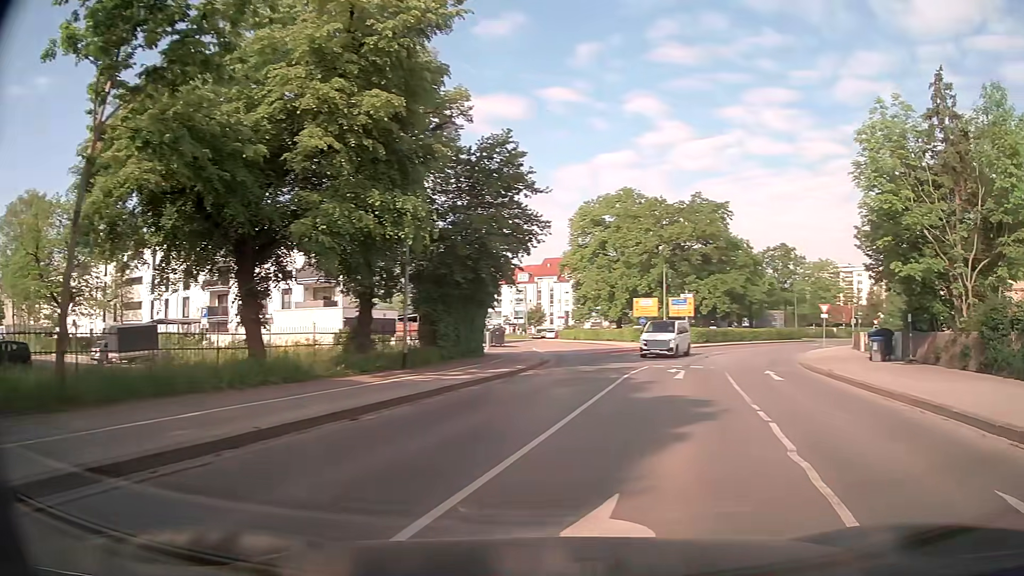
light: Day
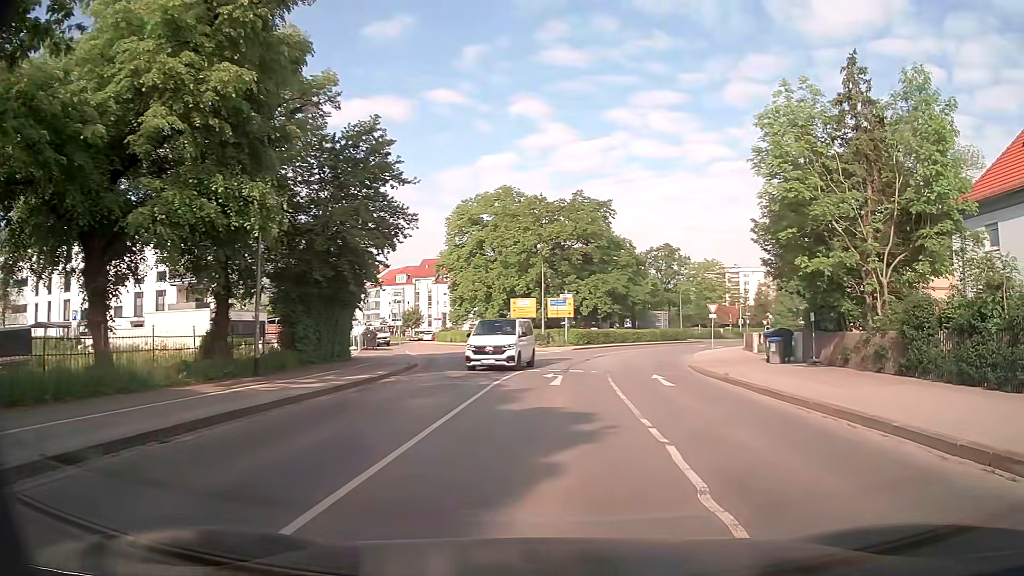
(+0.2, +2.1) m; +9°
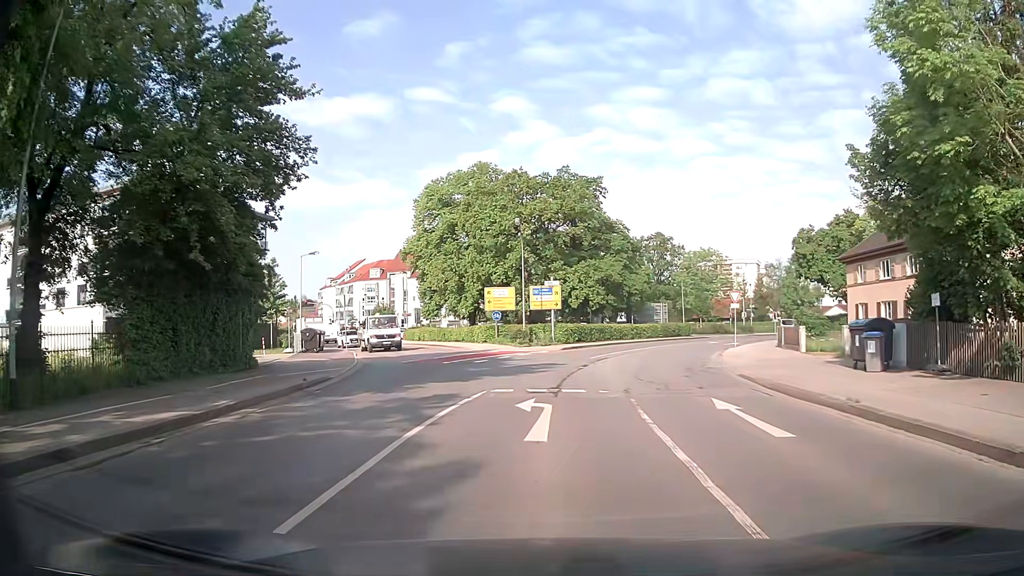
(+0.3, +10.1) m; +2°
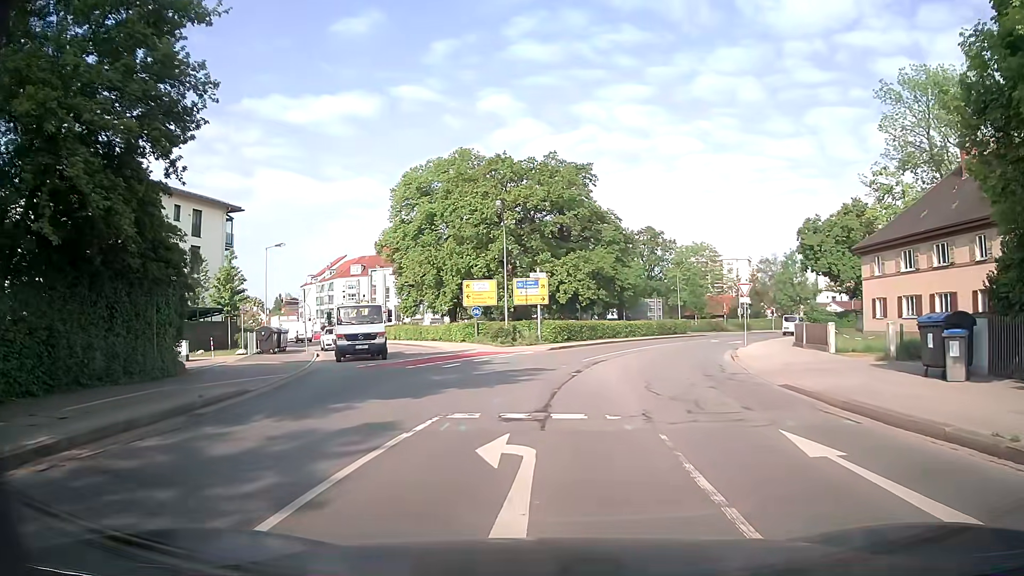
(+0.1, +4.6) m; 0°
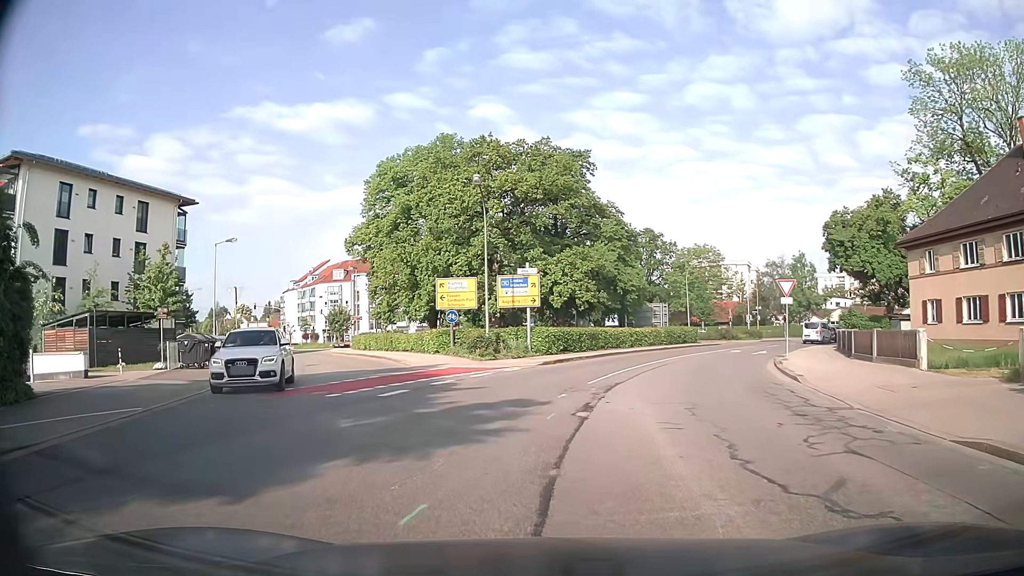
(+0.2, +7.4) m; +1°
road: secondary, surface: asphalt
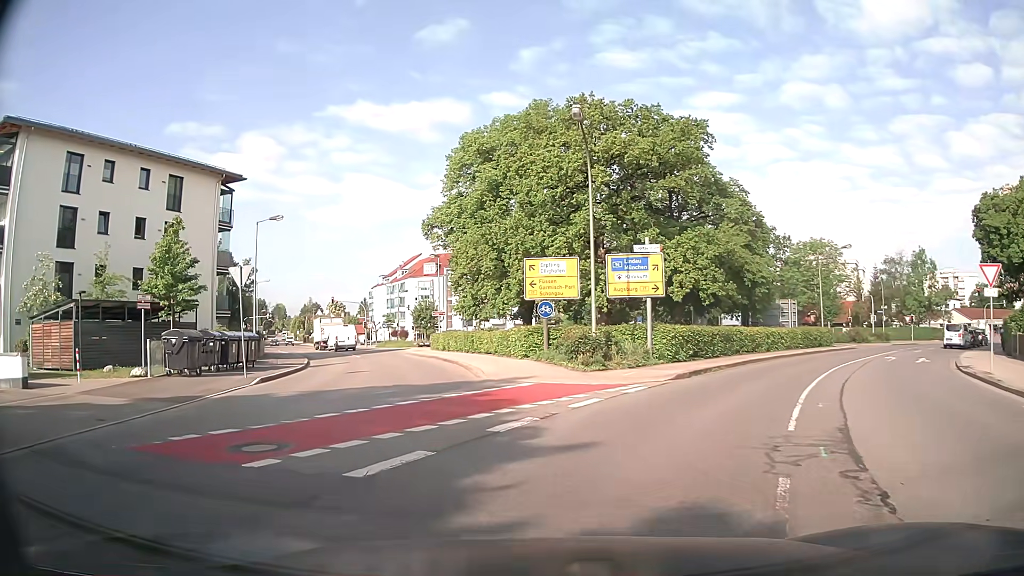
(-0.4, +8.6) m; -7°
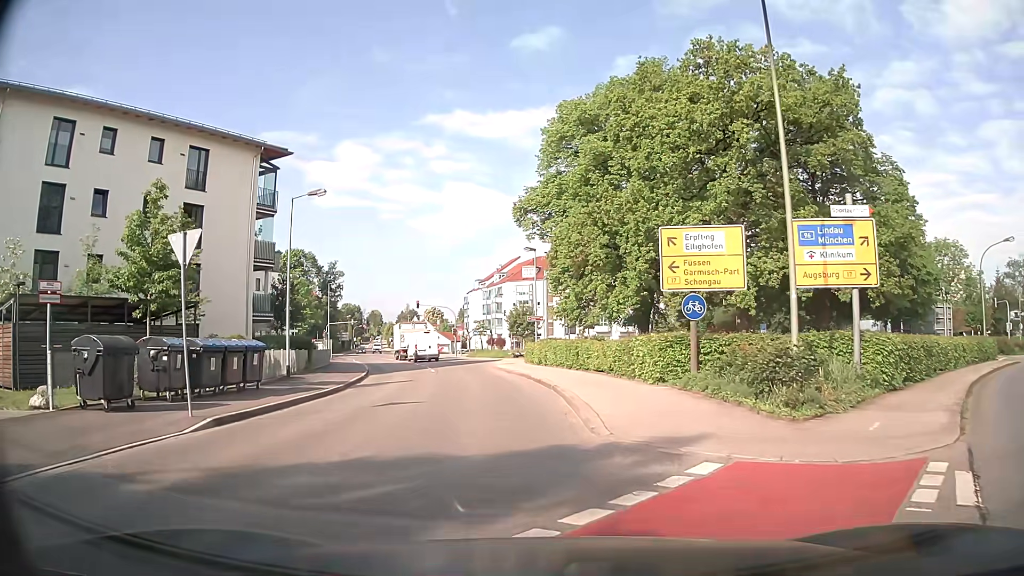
(-0.9, +9.2) m; -9°
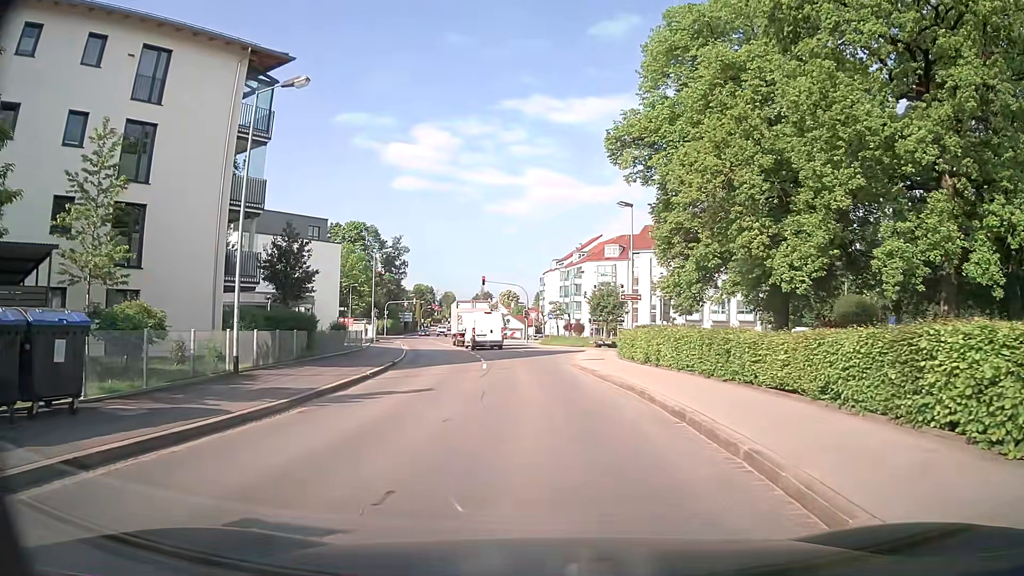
(-0.9, +11.8) m; -7°
(0, +10) (0, +20) (-1, +30) (-2, +40) (-4, +50) (-6, +59) (-9, +69) (-11, +79) (-14, +88) (-21, +95) m
